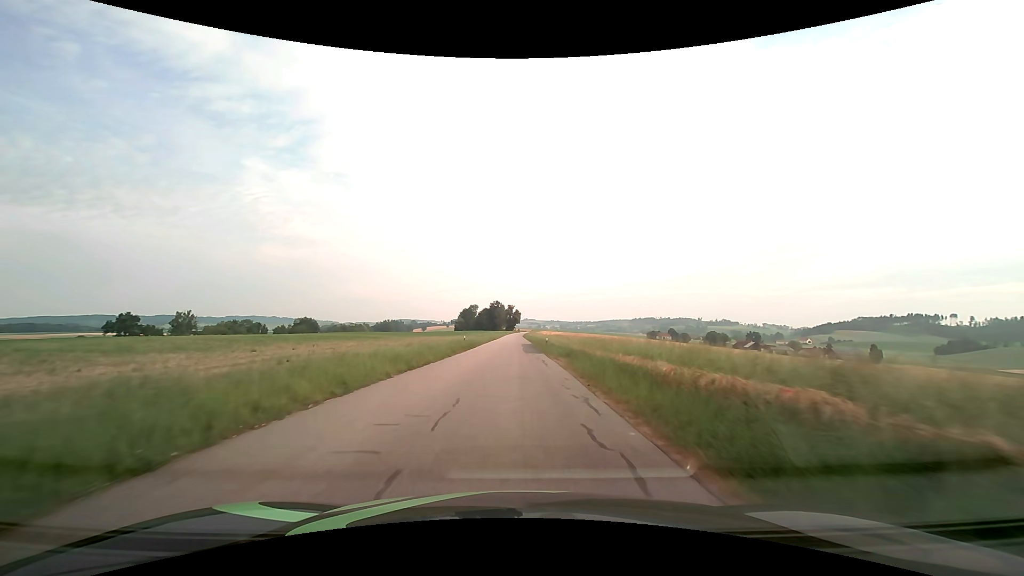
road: tertiary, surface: asphalt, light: Day
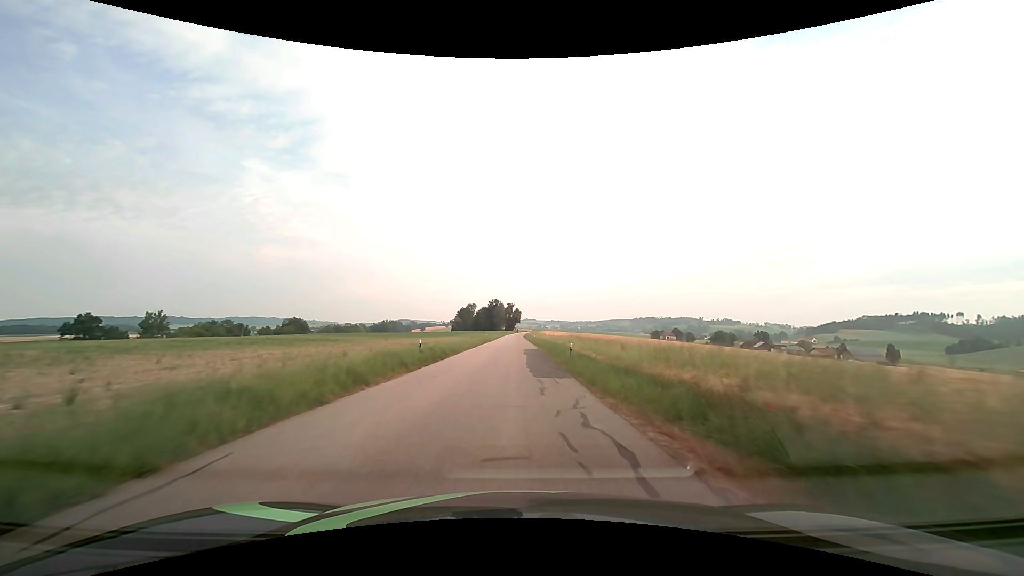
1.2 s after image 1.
(0.0, +18.3) m; 0°
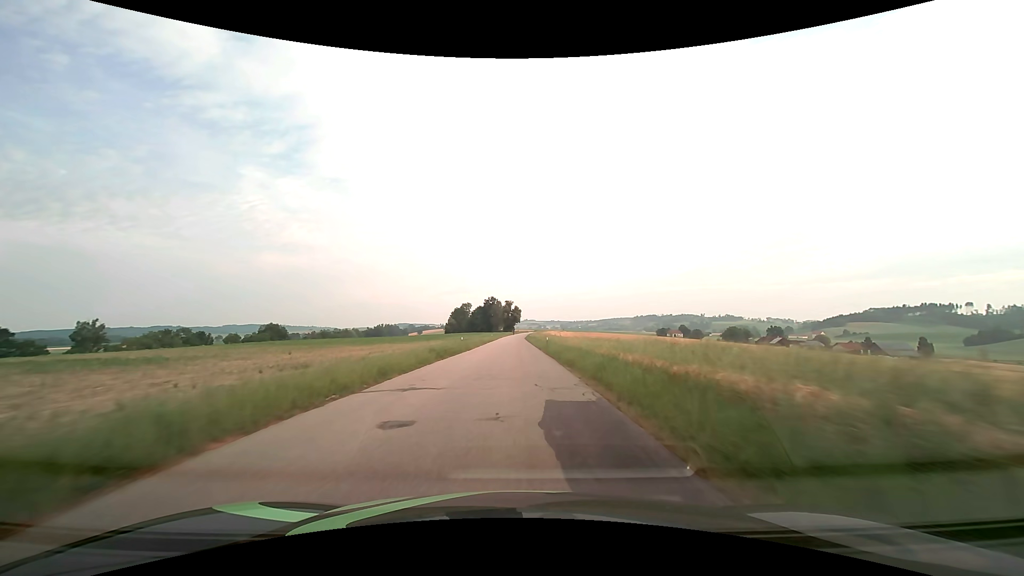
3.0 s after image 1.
(+0.1, +31.2) m; 0°
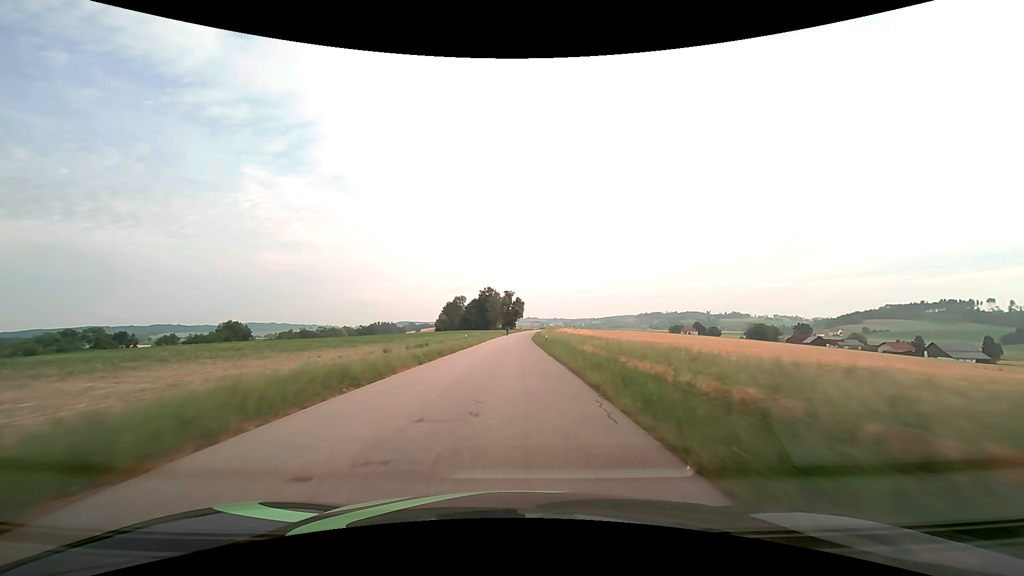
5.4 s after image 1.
(-0.1, +47.0) m; 0°
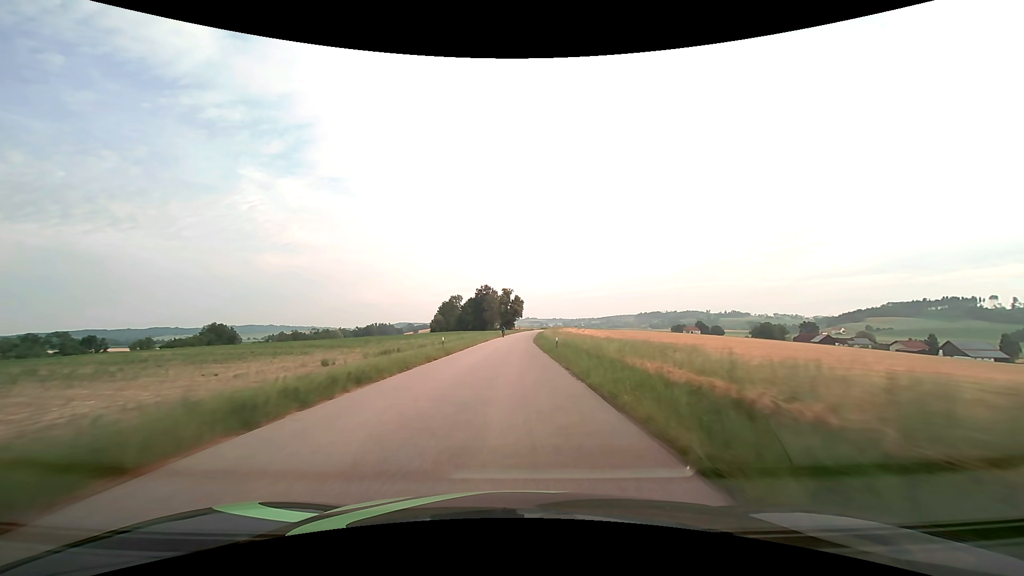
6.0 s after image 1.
(0.0, +12.4) m; 0°
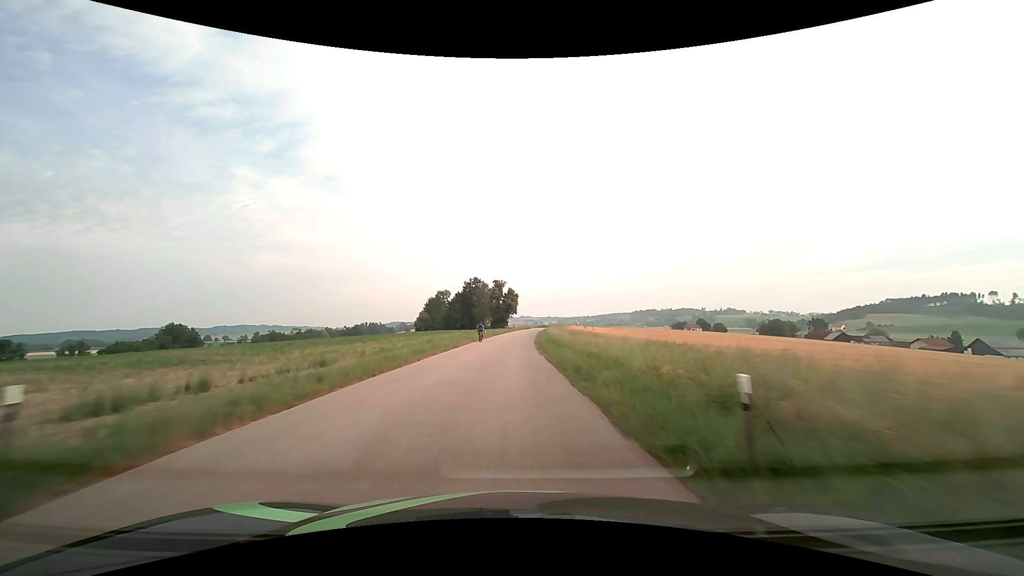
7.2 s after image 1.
(+0.1, +25.3) m; +1°
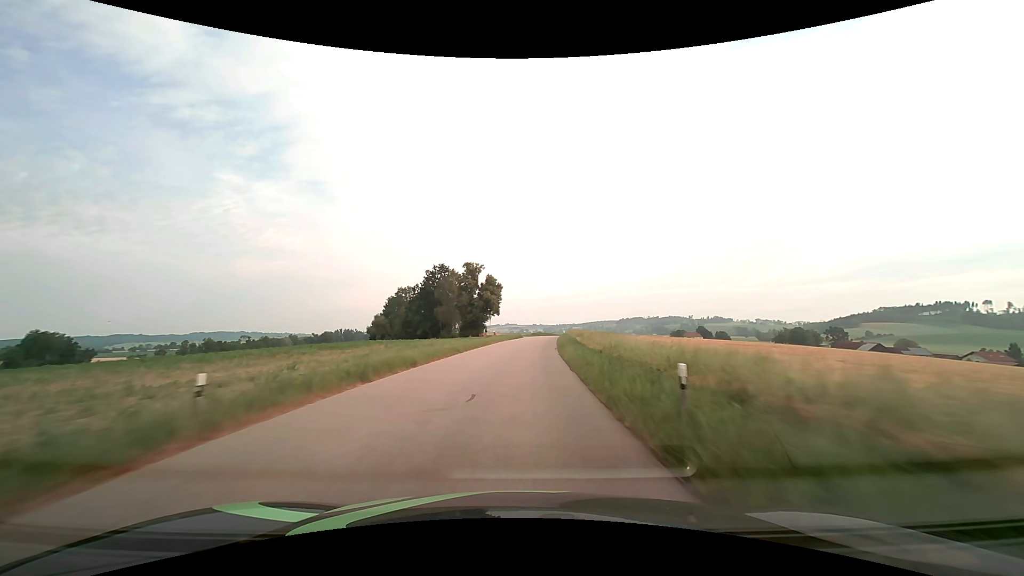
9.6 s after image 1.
(+0.2, +53.1) m; +1°
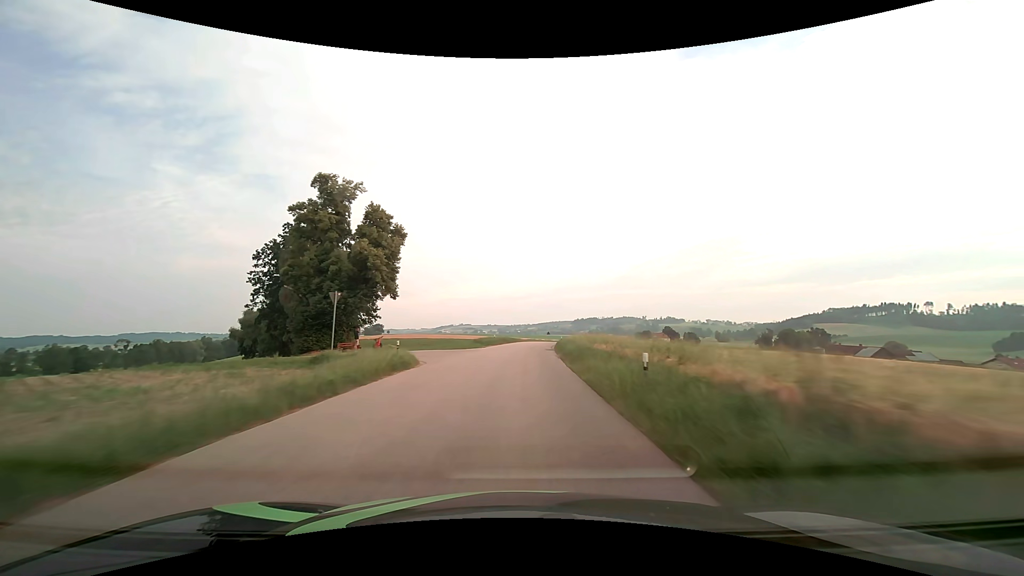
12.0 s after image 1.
(+2.7, +56.6) m; +5°
(0, +10) (0, +20) (+1, +30) (+1, +40) (+2, +50) (+3, +60) (+4, +70) (+5, +80) (+7, +90) (+8, +100) m
